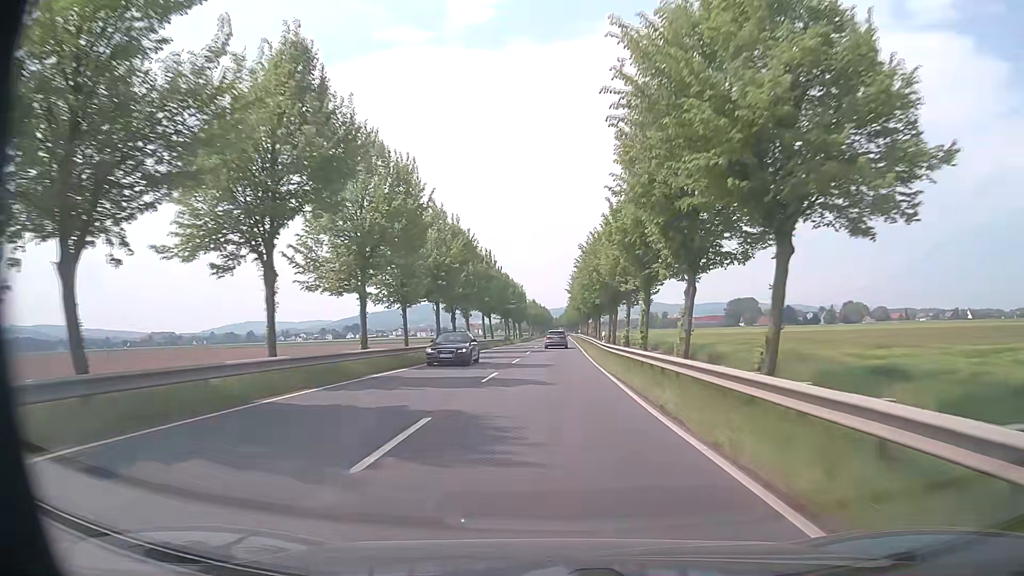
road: primary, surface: asphalt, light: Day
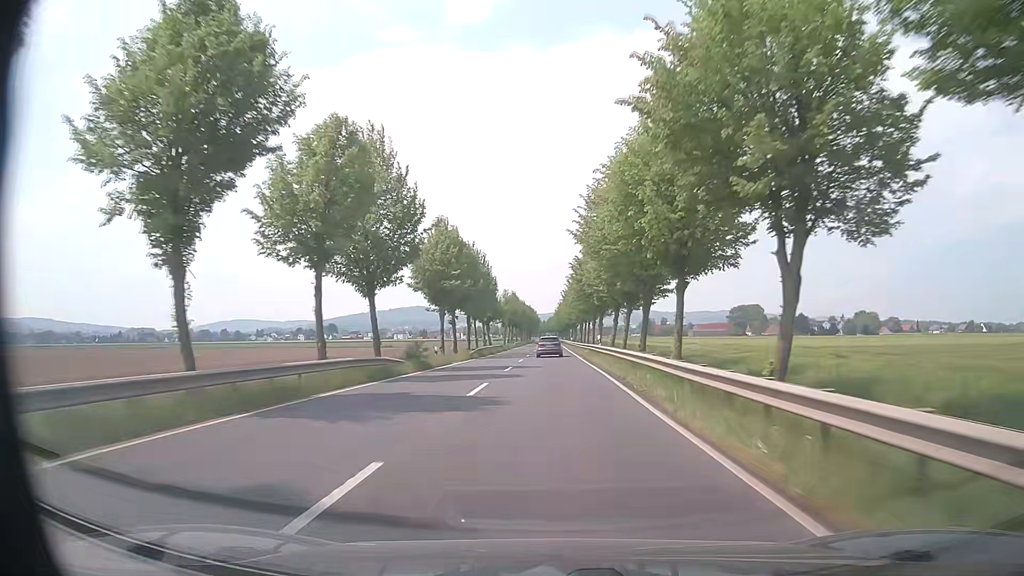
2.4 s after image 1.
(+0.4, +51.0) m; +1°
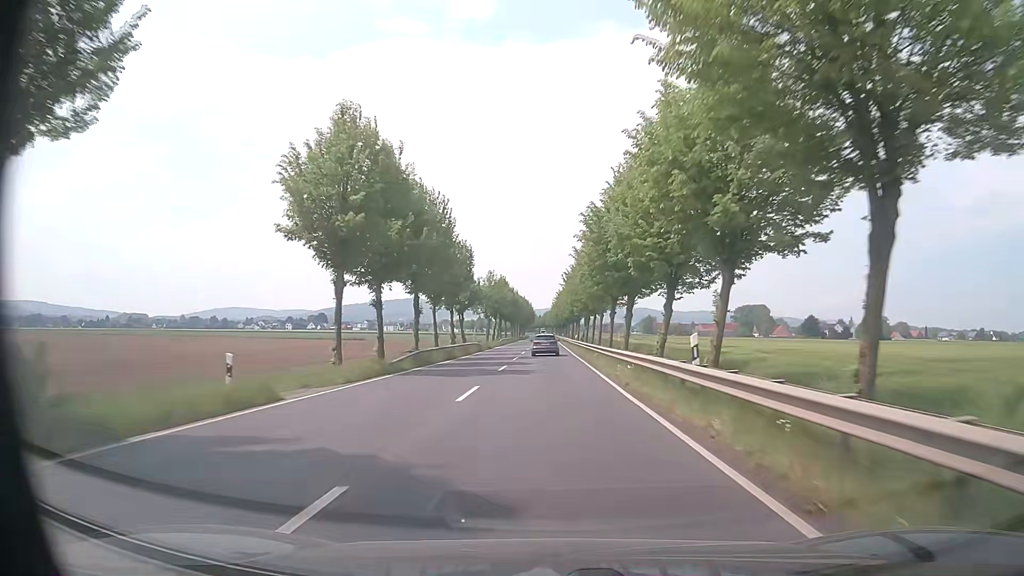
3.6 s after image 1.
(+0.1, +24.8) m; +1°
(0, +10) (0, +20) (0, +30) (0, +40) (0, +50) (0, +60) (0, +70) (0, +80) (0, +90) (0, +100) m
